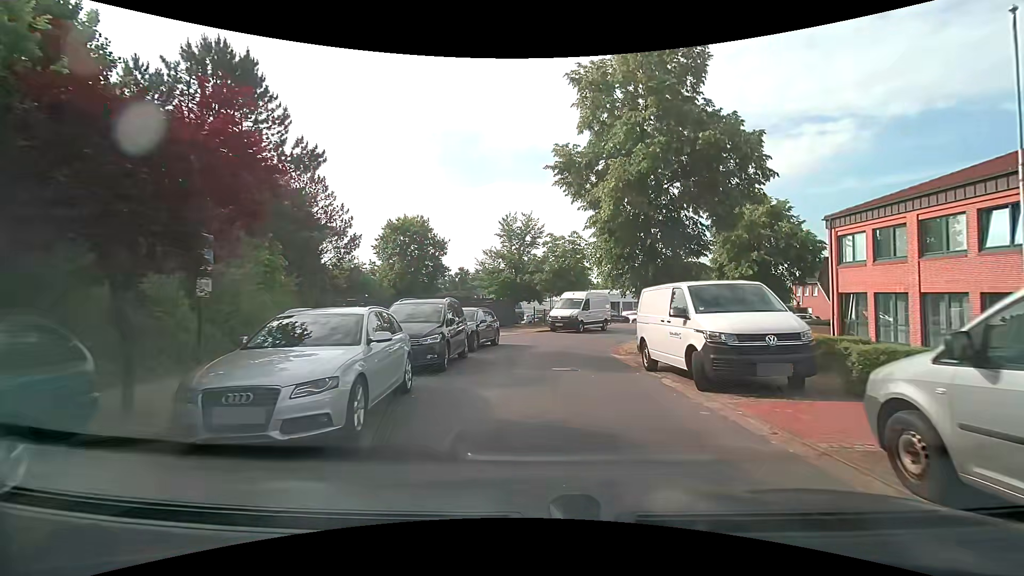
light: Day
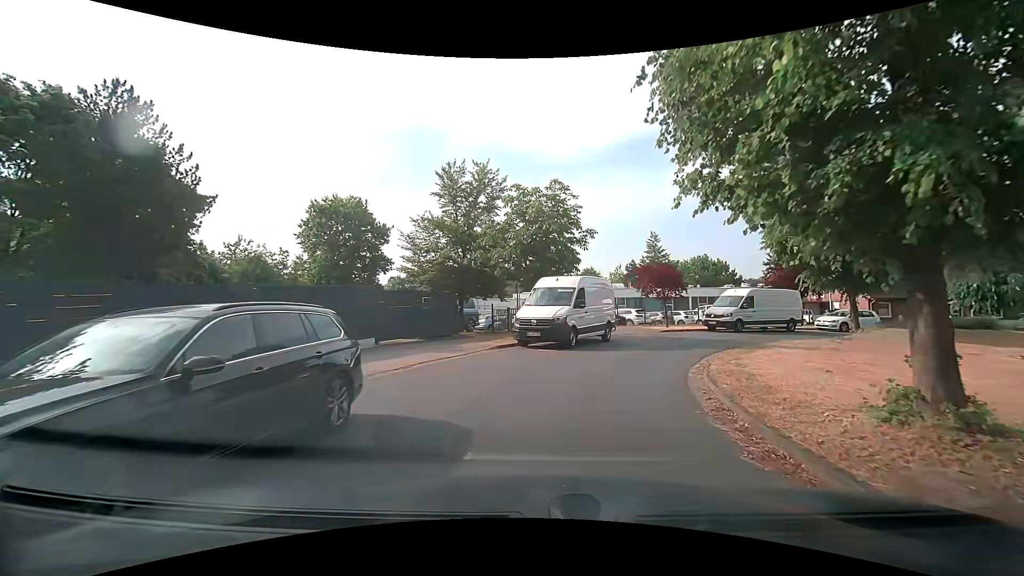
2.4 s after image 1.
(+0.3, +13.4) m; +3°
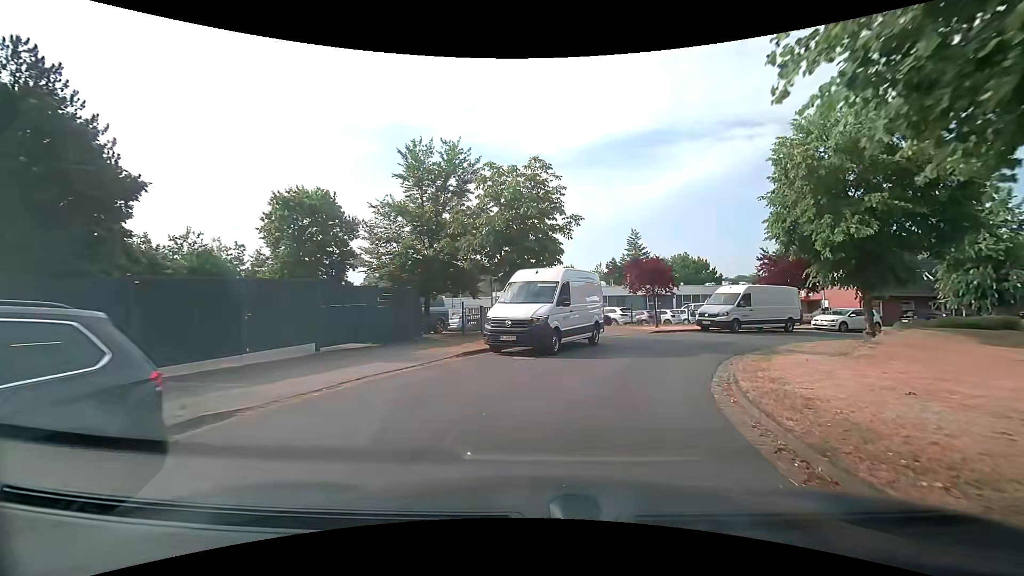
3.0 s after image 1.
(+0.1, +3.0) m; +3°
(+1, +10) (+5, +19) (+12, +26) (+21, +30) (+31, +32) (+41, +33) (+51, +34) (+61, +35) (+71, +35) (+81, +36) m
